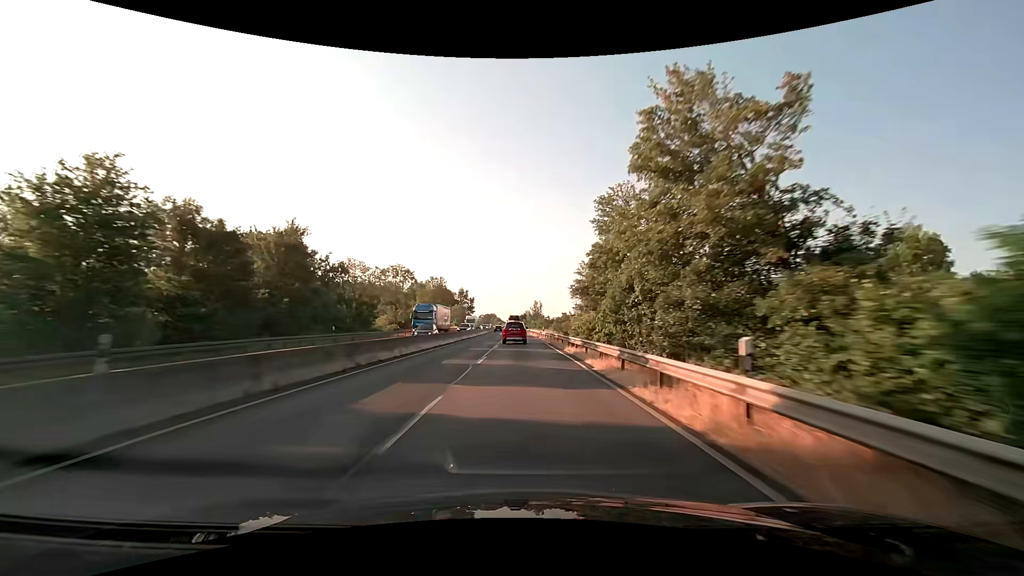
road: trunk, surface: asphalt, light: Day
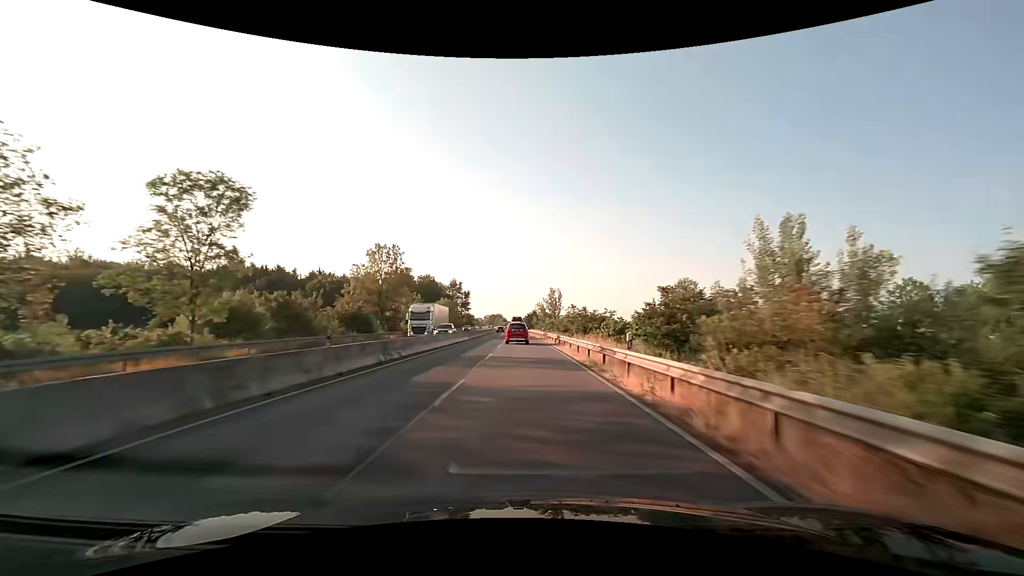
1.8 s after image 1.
(-0.4, +44.8) m; -1°
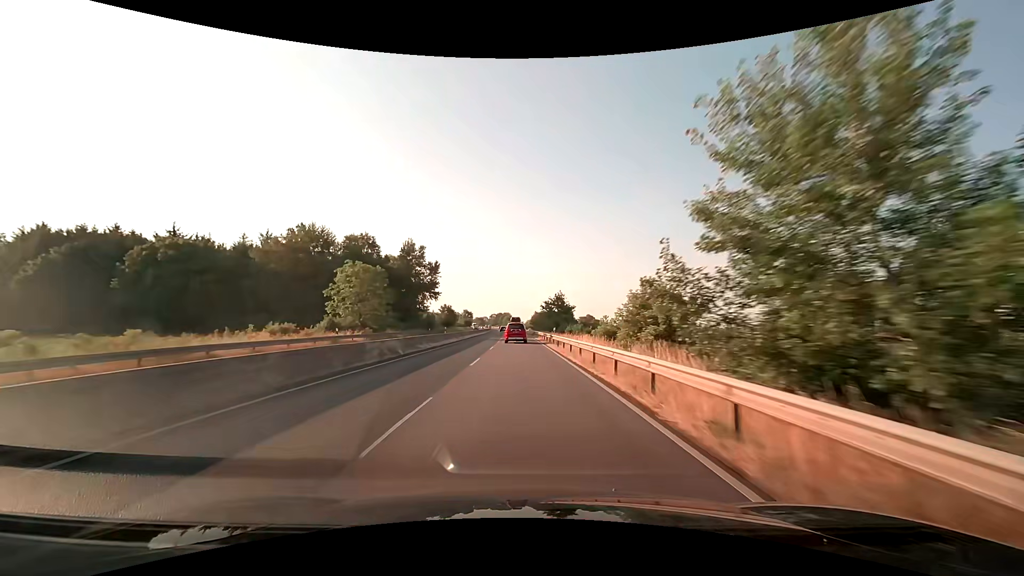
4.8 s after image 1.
(-0.7, +75.7) m; -1°
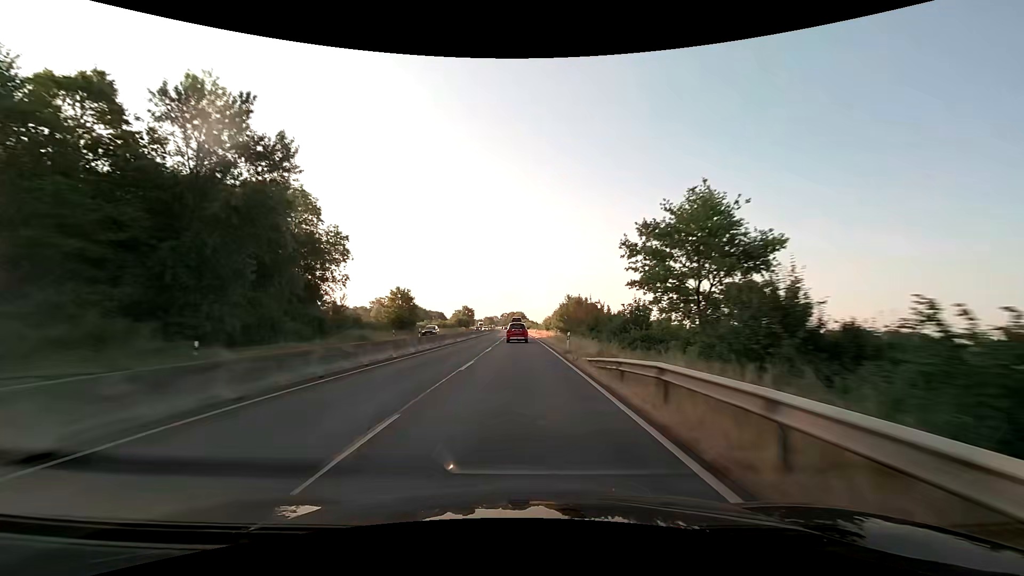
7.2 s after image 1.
(-0.6, +61.9) m; -1°
(0, +10) (0, +20) (0, +30) (0, +40) (0, +50) (-1, +60) (-1, +70) (-1, +80) (-1, +90) (-2, +100) m
